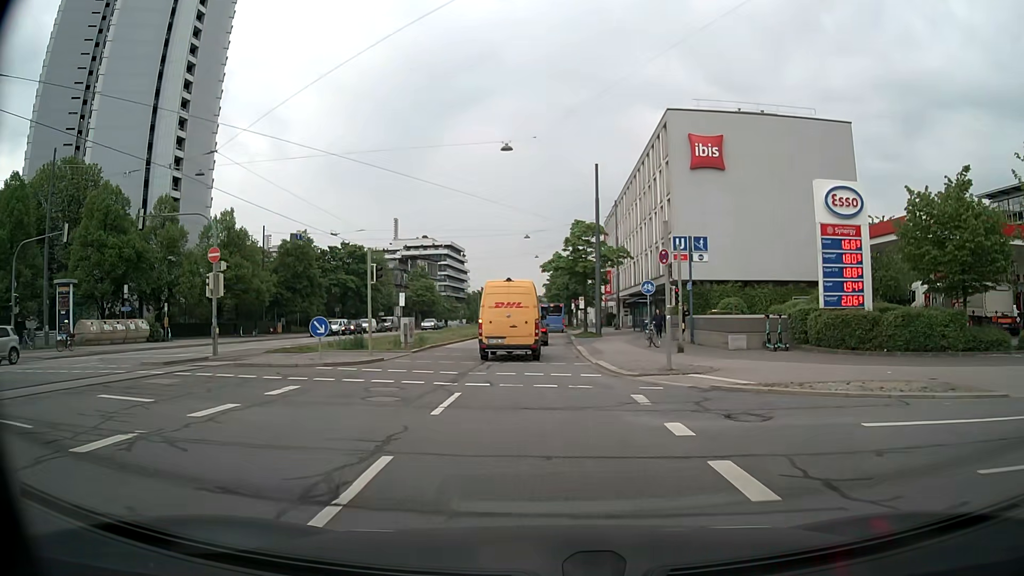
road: secondary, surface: asphalt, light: Day
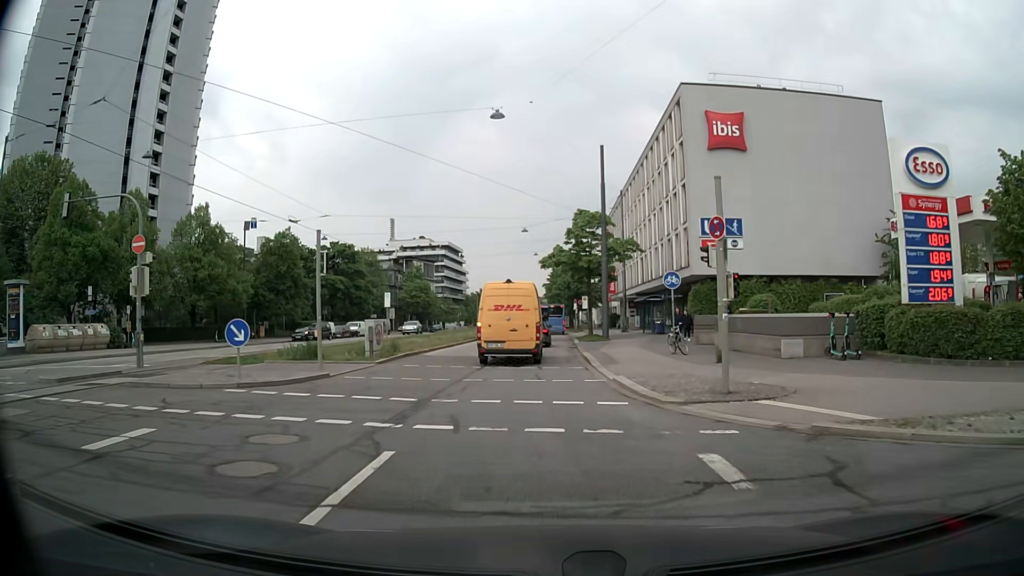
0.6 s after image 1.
(0.0, +5.6) m; 0°
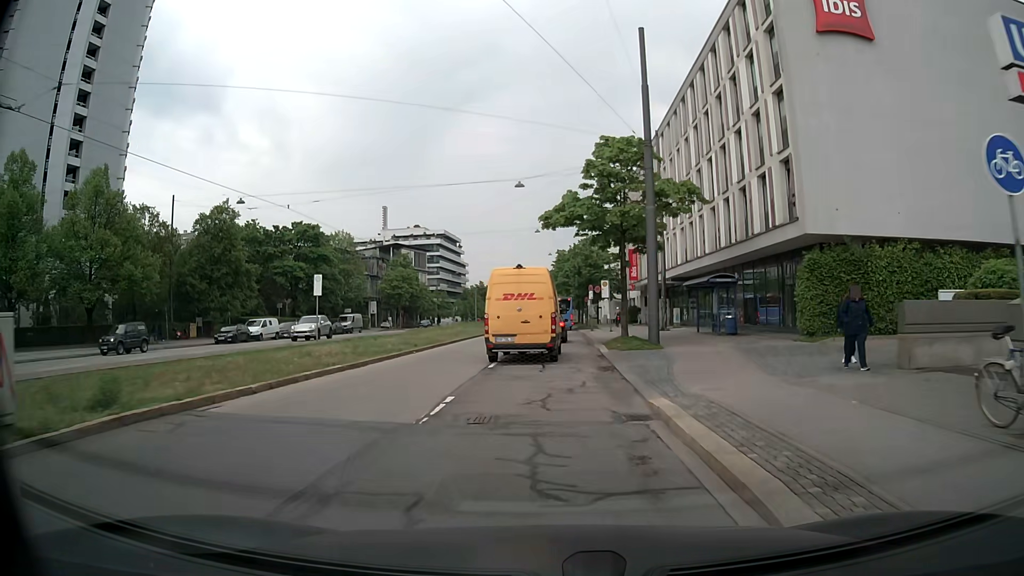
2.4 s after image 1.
(-0.1, +17.8) m; 0°
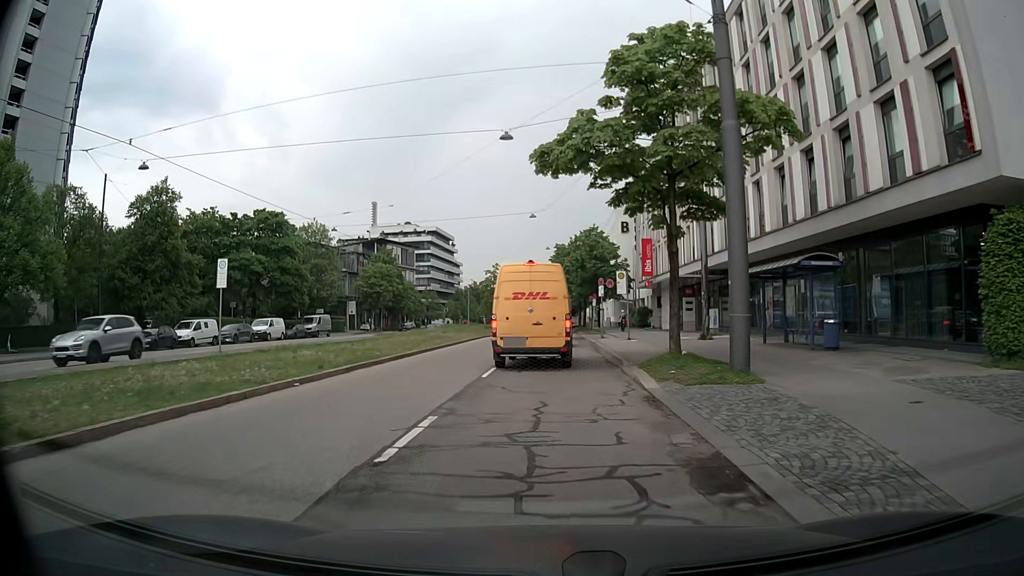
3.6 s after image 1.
(-0.1, +11.3) m; -1°
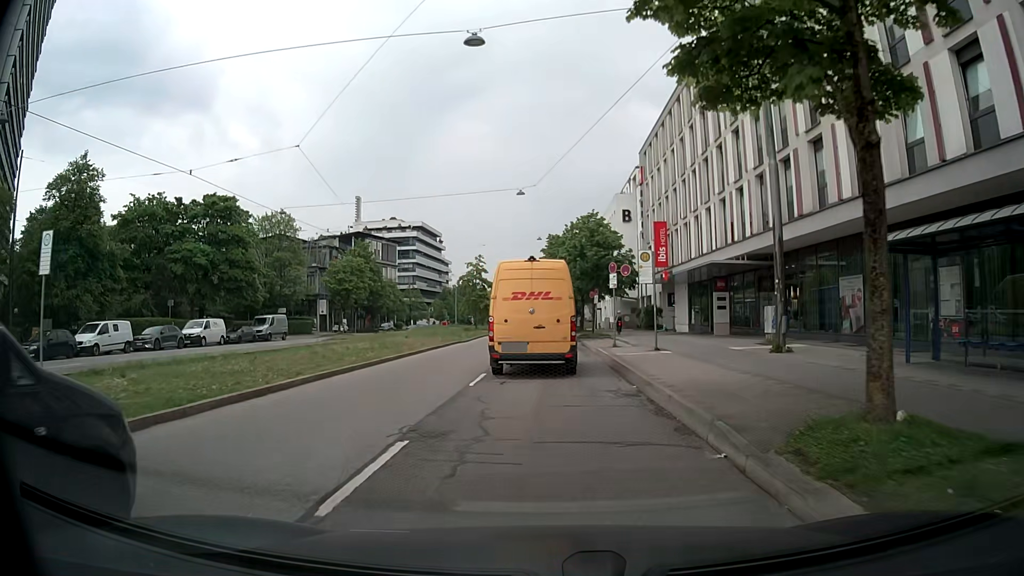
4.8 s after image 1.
(+0.1, +10.5) m; 0°
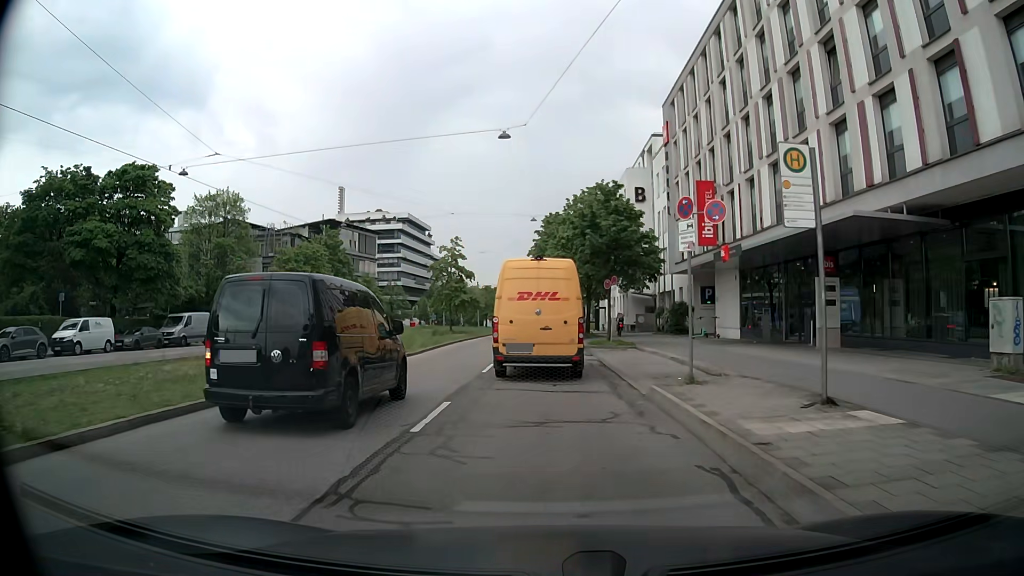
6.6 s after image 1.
(+0.2, +14.4) m; 0°
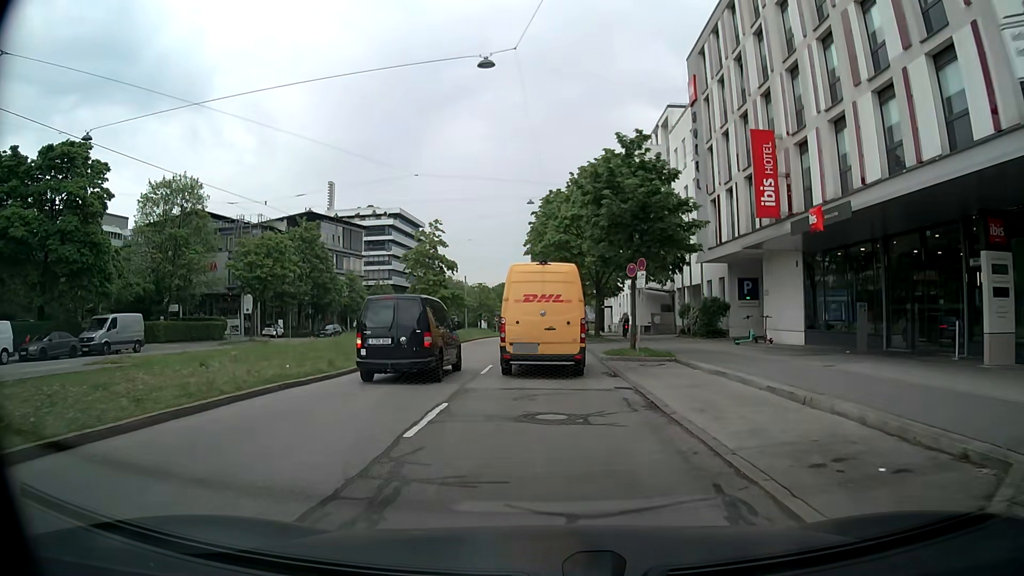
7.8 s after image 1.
(+0.1, +9.3) m; 0°
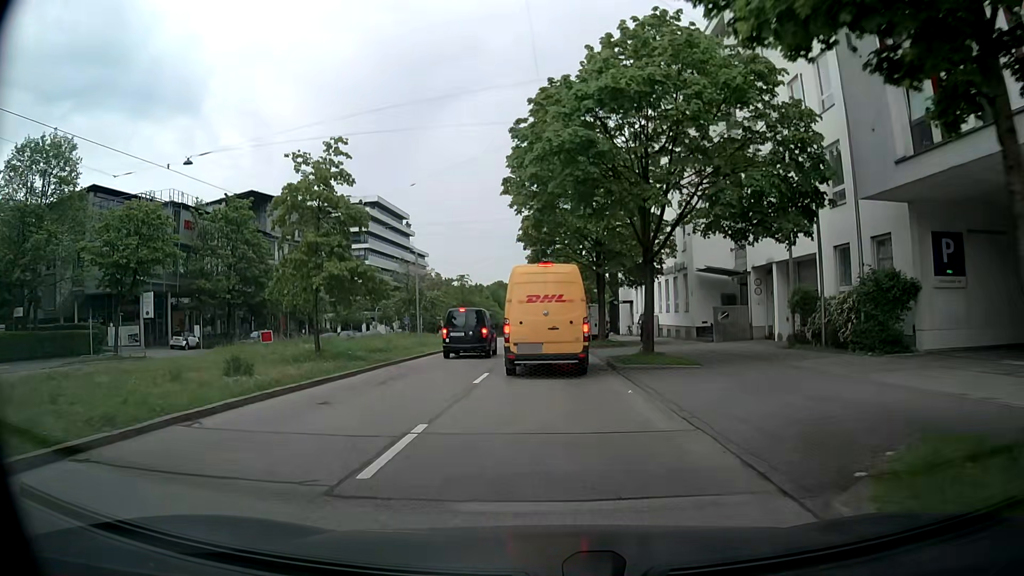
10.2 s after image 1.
(+0.2, +20.2) m; 0°
